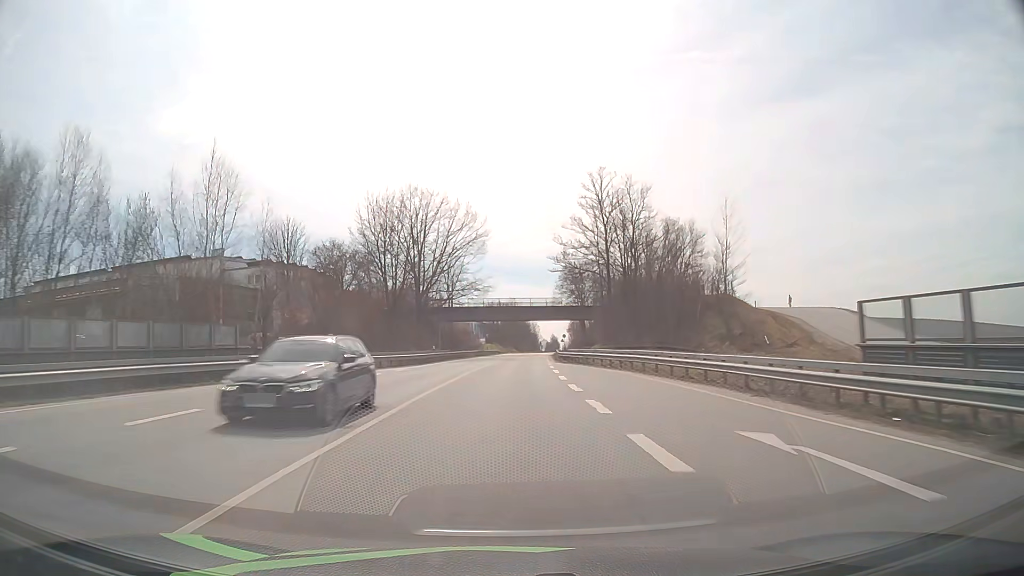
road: primary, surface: asphalt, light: Day
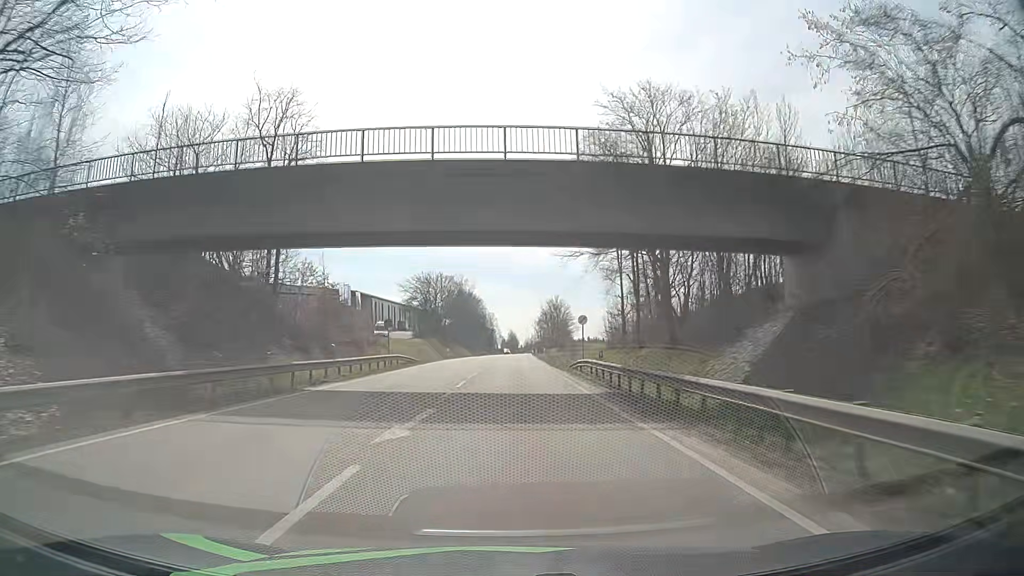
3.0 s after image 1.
(+1.9, +71.4) m; +4°
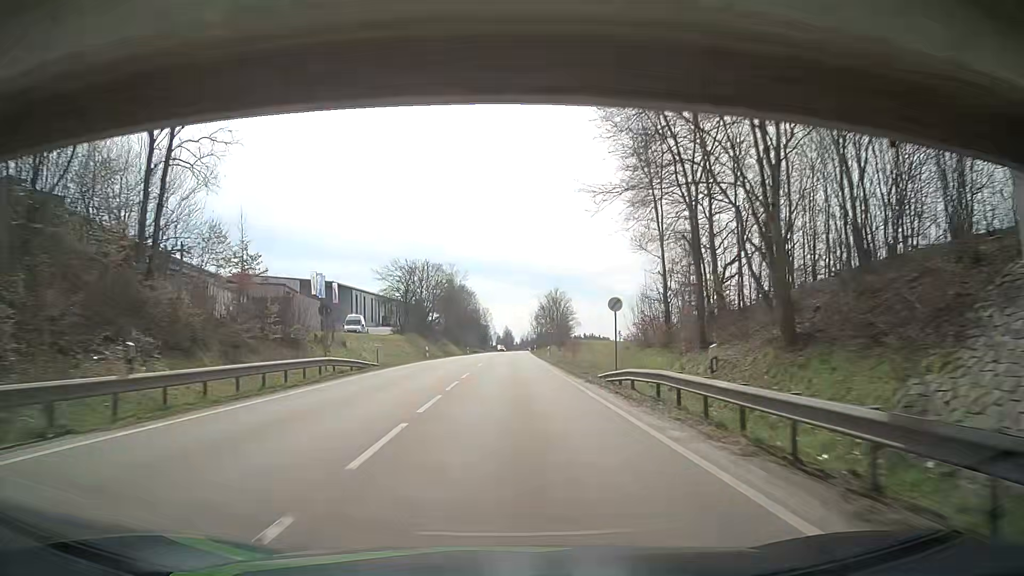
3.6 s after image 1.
(+0.1, +14.4) m; +1°
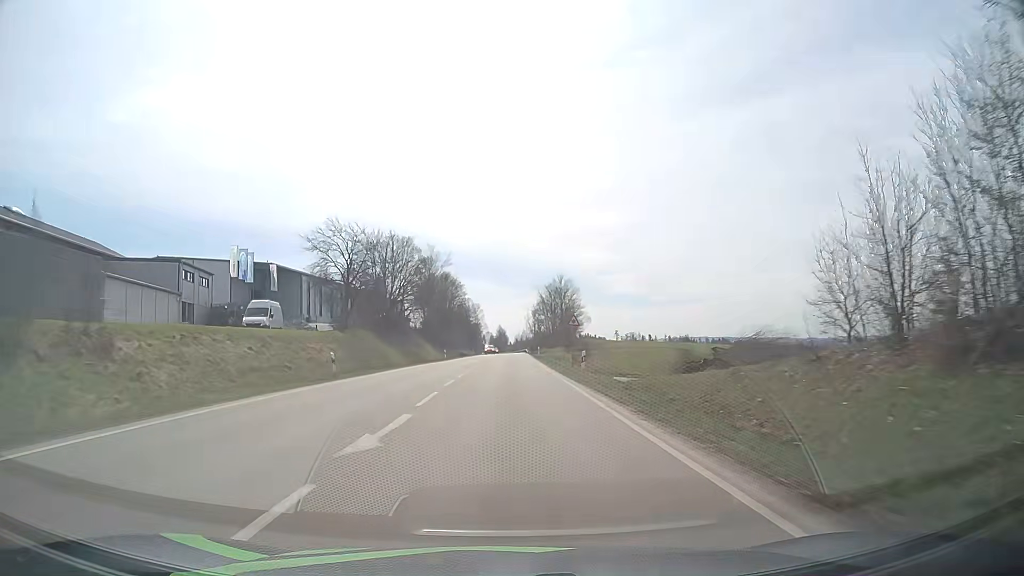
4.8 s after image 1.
(0.0, +29.0) m; +1°
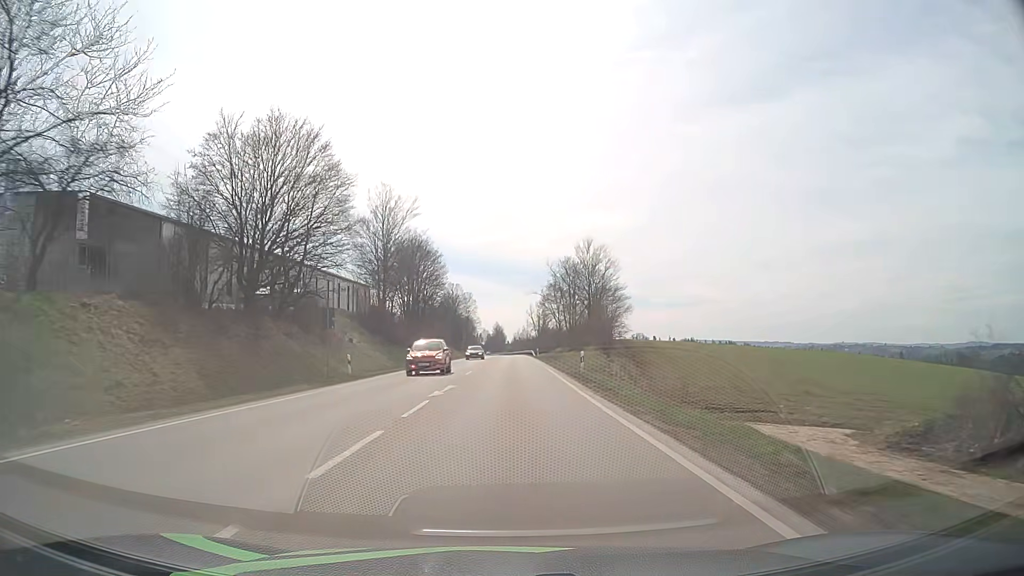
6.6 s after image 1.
(0.0, +43.9) m; 0°
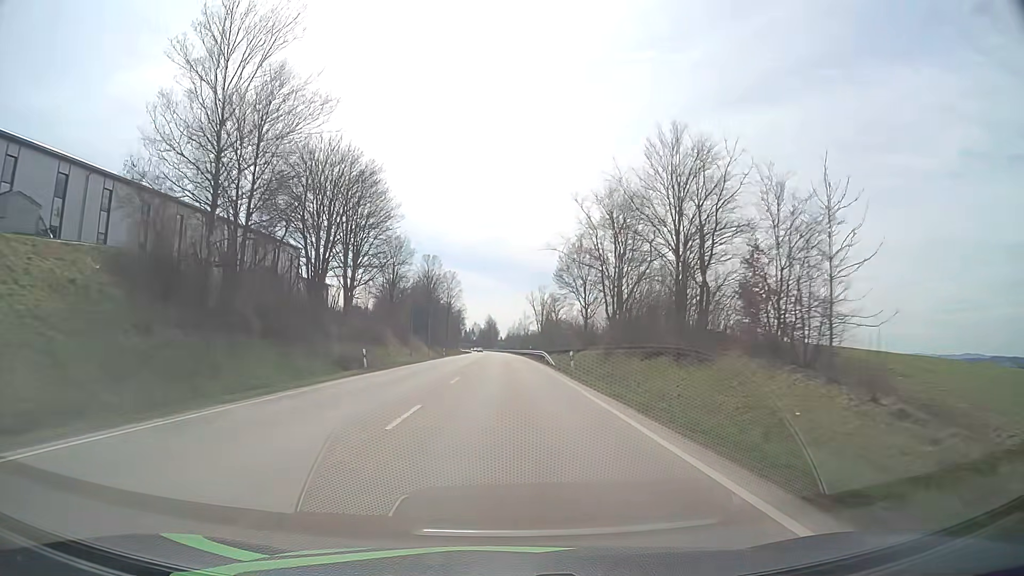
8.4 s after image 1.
(+0.2, +44.5) m; +1°
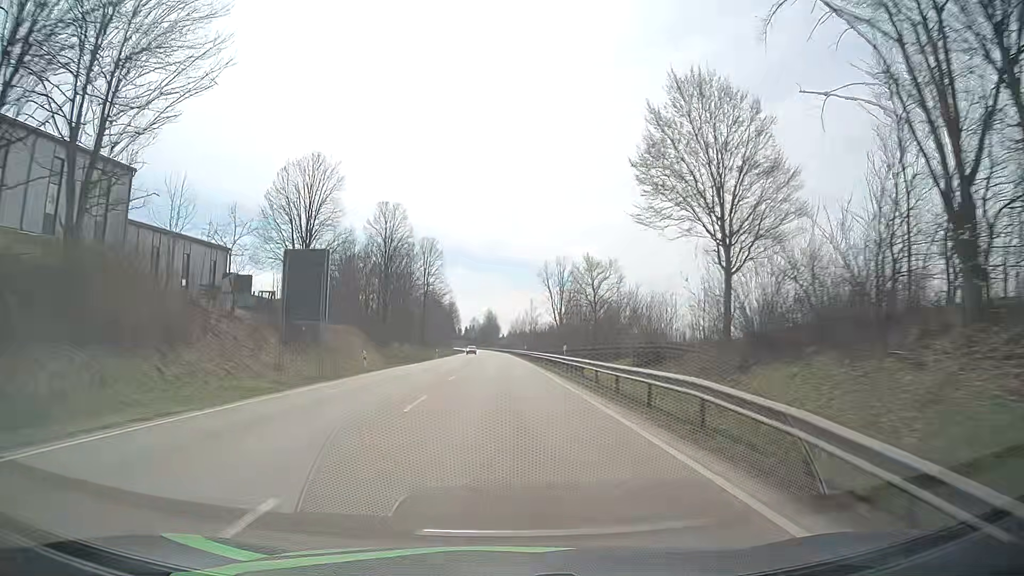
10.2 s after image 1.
(0.0, +44.8) m; 0°
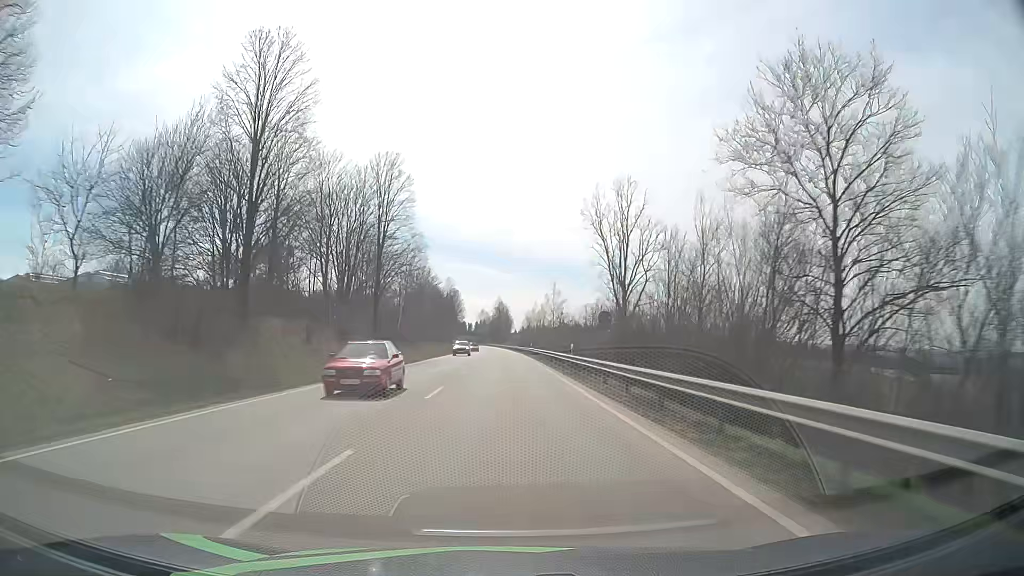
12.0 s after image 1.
(-0.4, +44.9) m; -1°
(0, +10) (0, +20) (0, +30) (0, +40) (0, +50) (0, +60) (0, +70) (-1, +80) (-1, +90) (-1, +100) m
